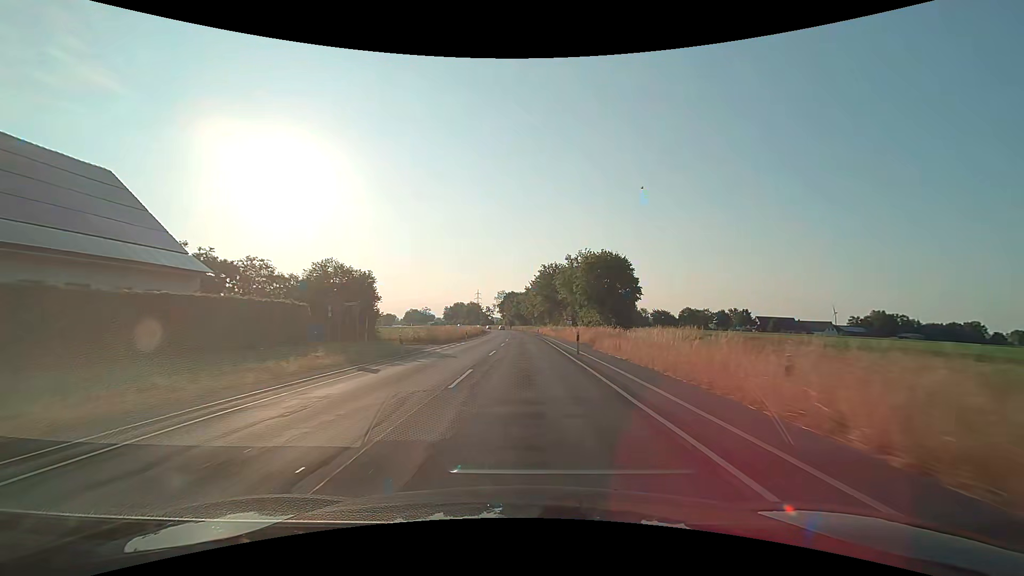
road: secondary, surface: asphalt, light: Day
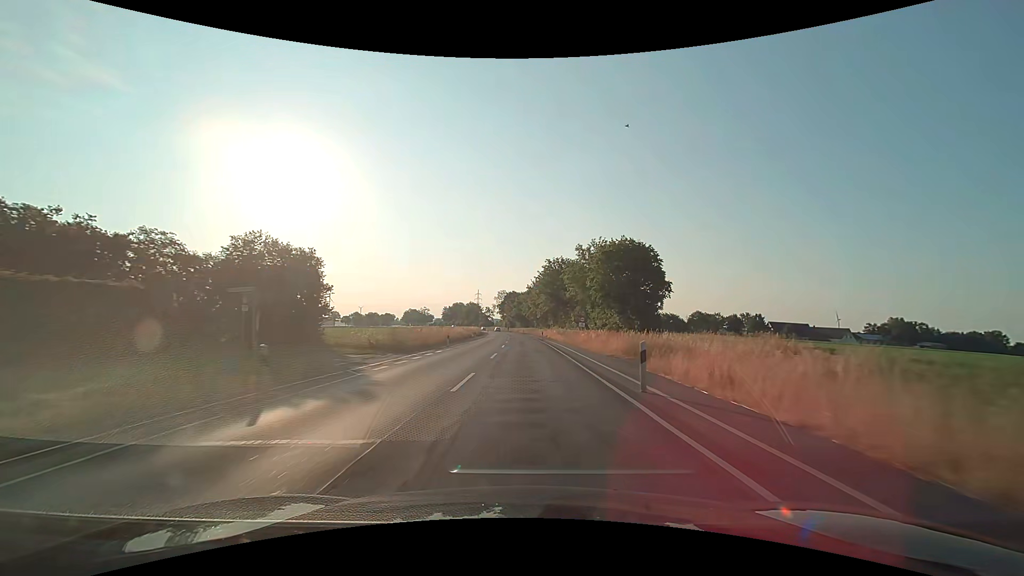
(0.0, +12.3) m; 0°
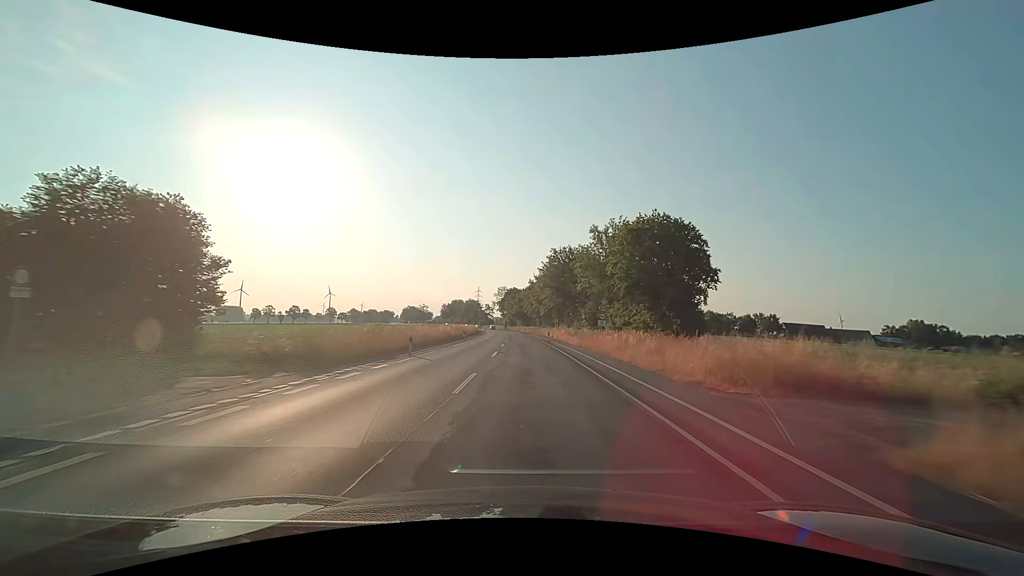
(0.0, +12.3) m; 0°
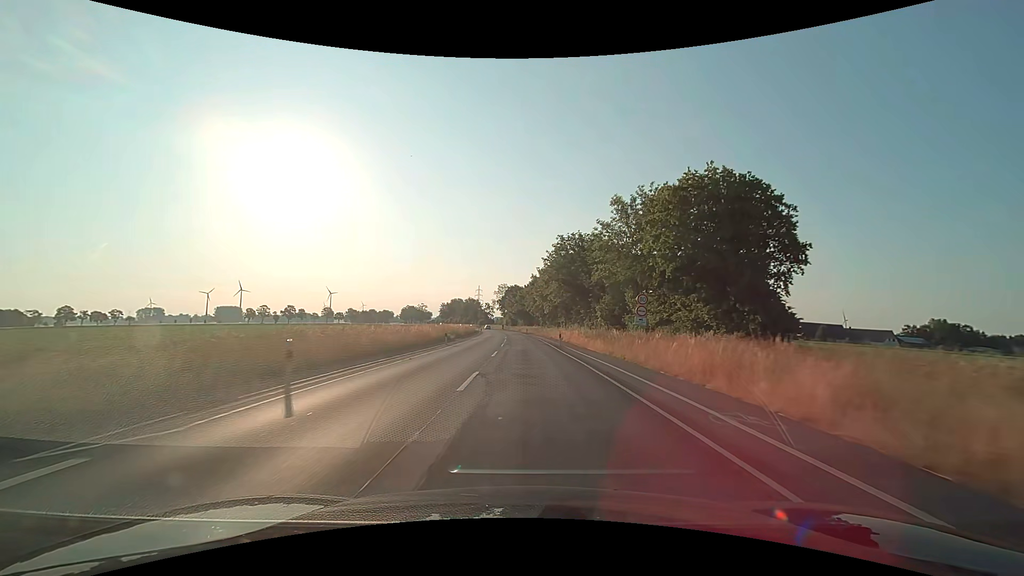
(0.0, +12.4) m; 0°
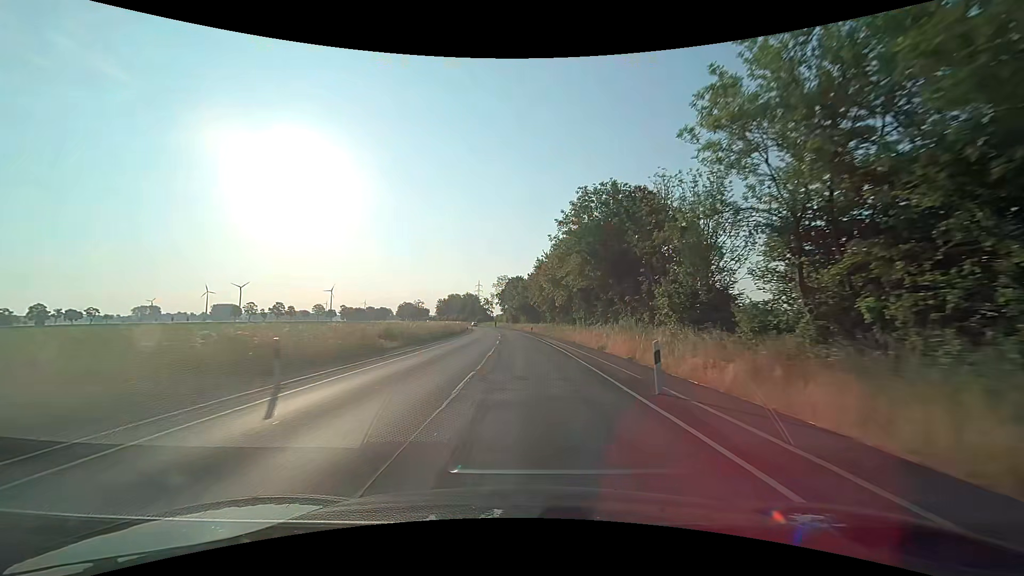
(-0.1, +25.0) m; 0°
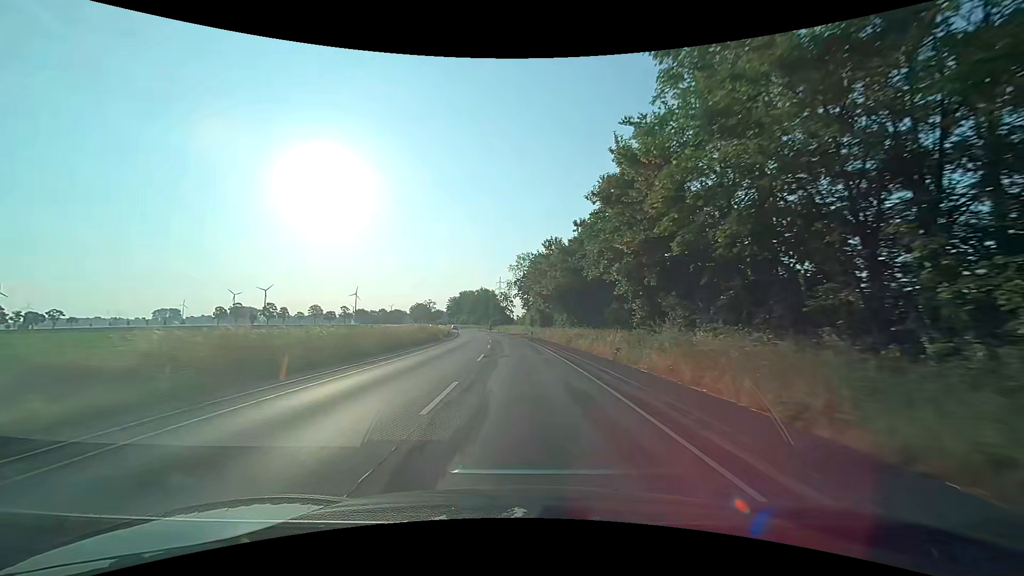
(-1.4, +62.3) m; -3°
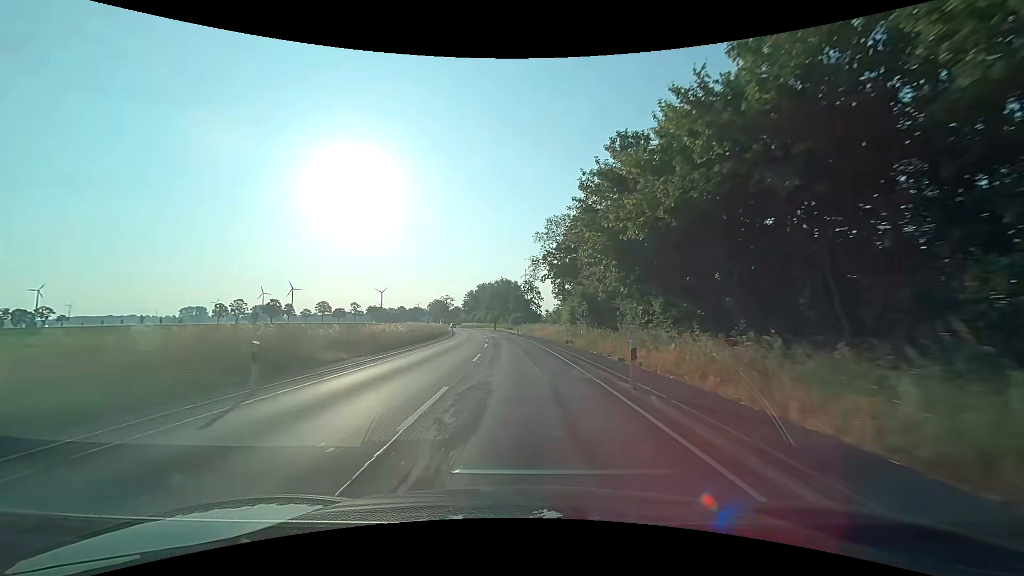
(-0.8, +37.4) m; -3°
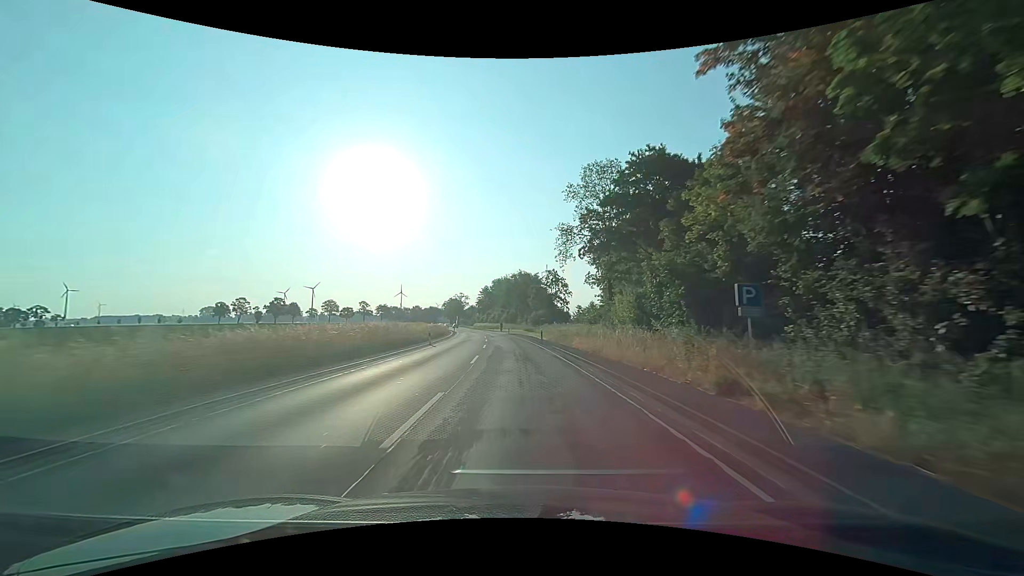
(-0.6, +24.9) m; -3°
(0, +10) (0, +20) (-1, +30) (-1, +40) (-2, +50) (-3, +60) (-4, +70) (-5, +80) (-6, +90) (-8, +100) m
